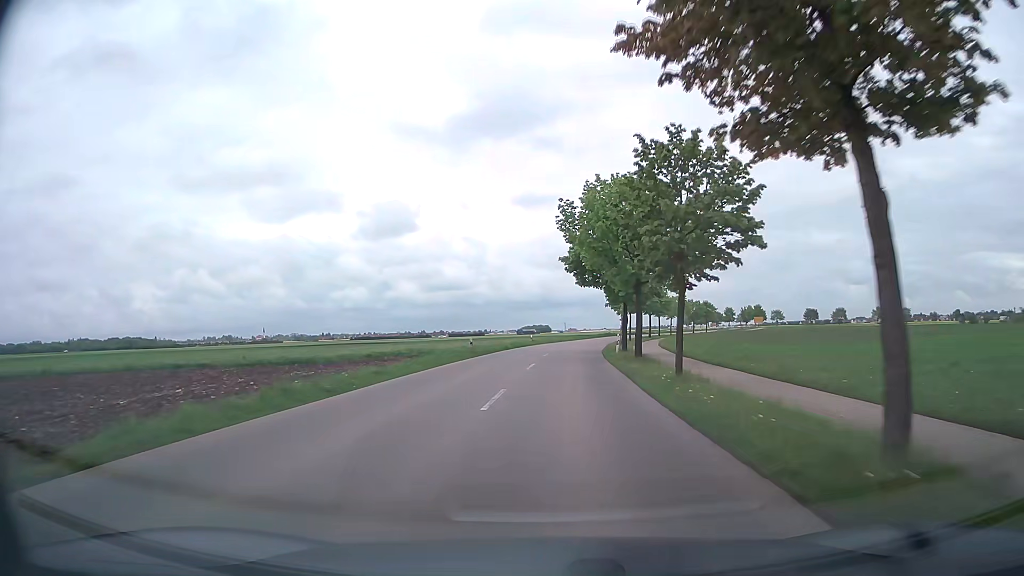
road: tertiary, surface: asphalt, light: Day
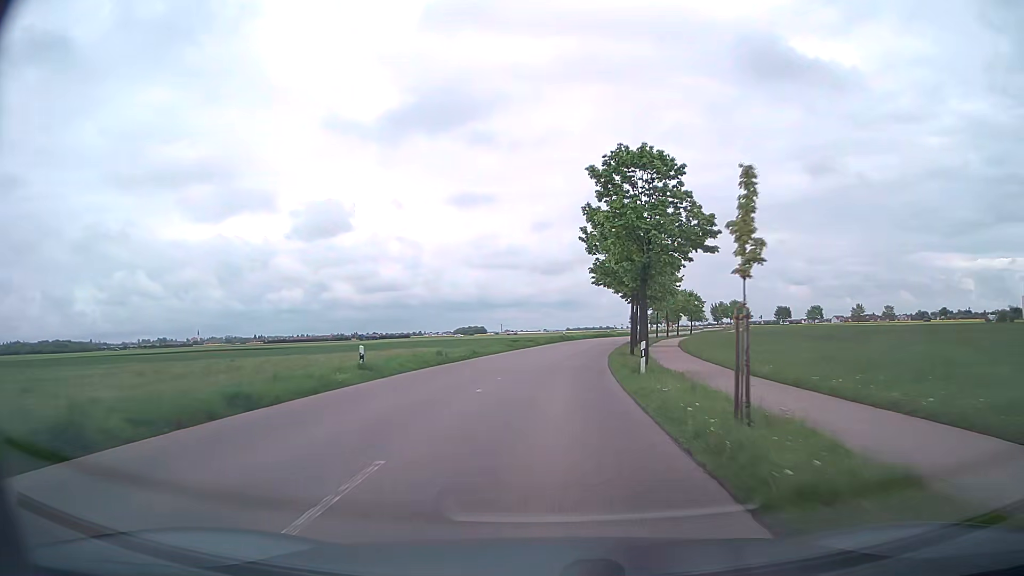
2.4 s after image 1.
(+2.3, +44.4) m; +5°
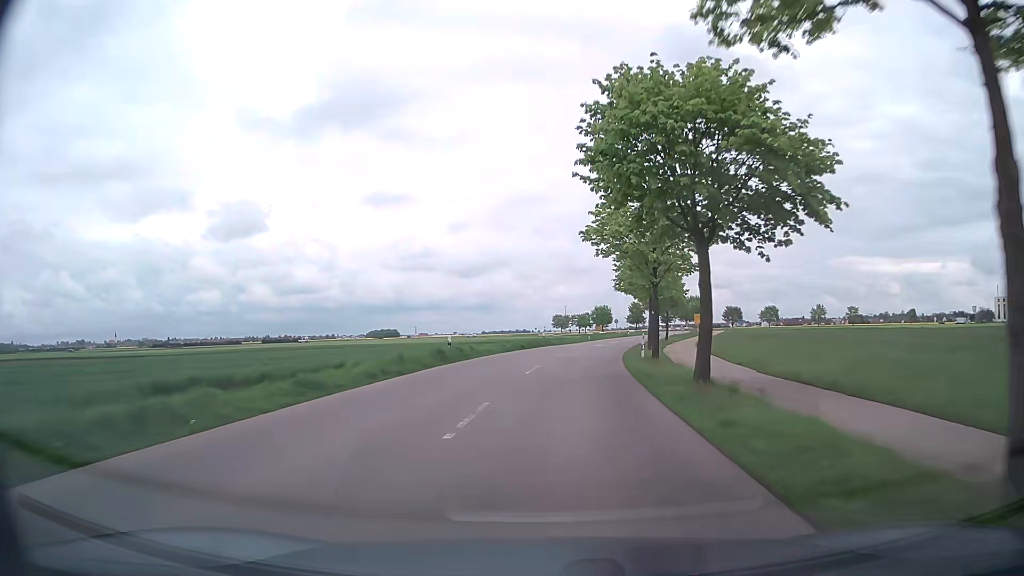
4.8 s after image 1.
(+2.4, +42.3) m; +7°
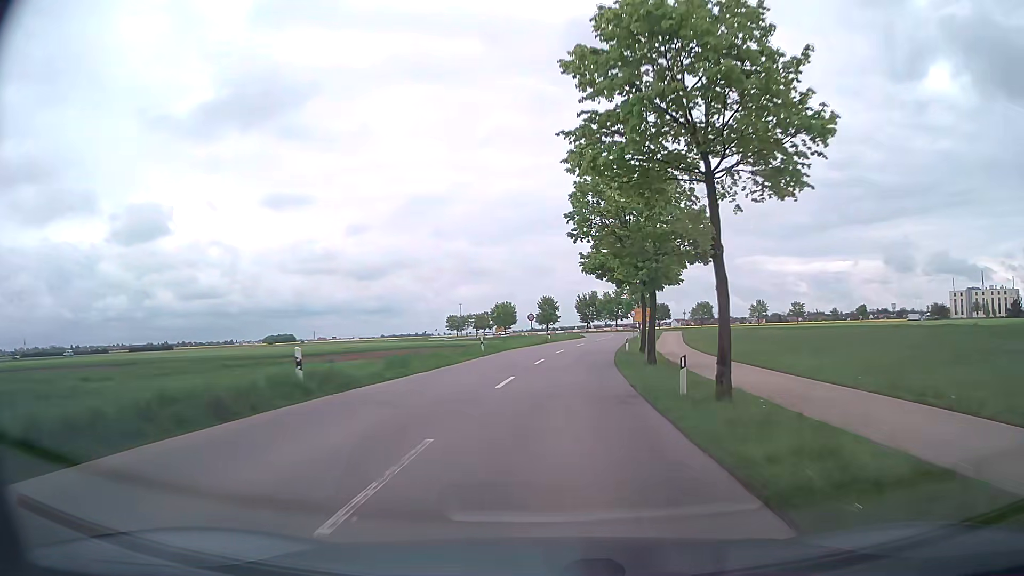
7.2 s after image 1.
(+2.8, +39.4) m; +8°
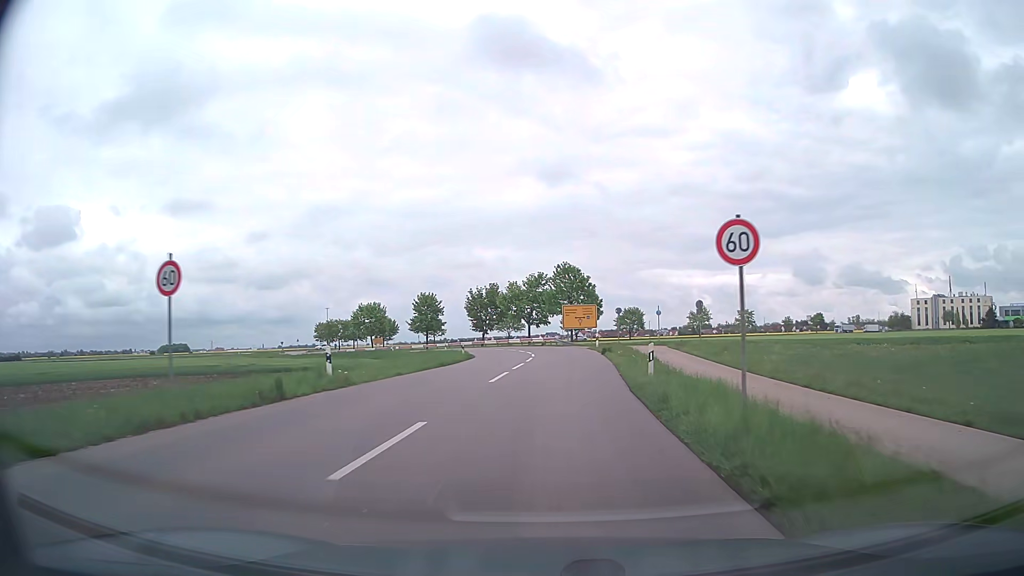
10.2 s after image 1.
(+3.5, +45.8) m; +9°
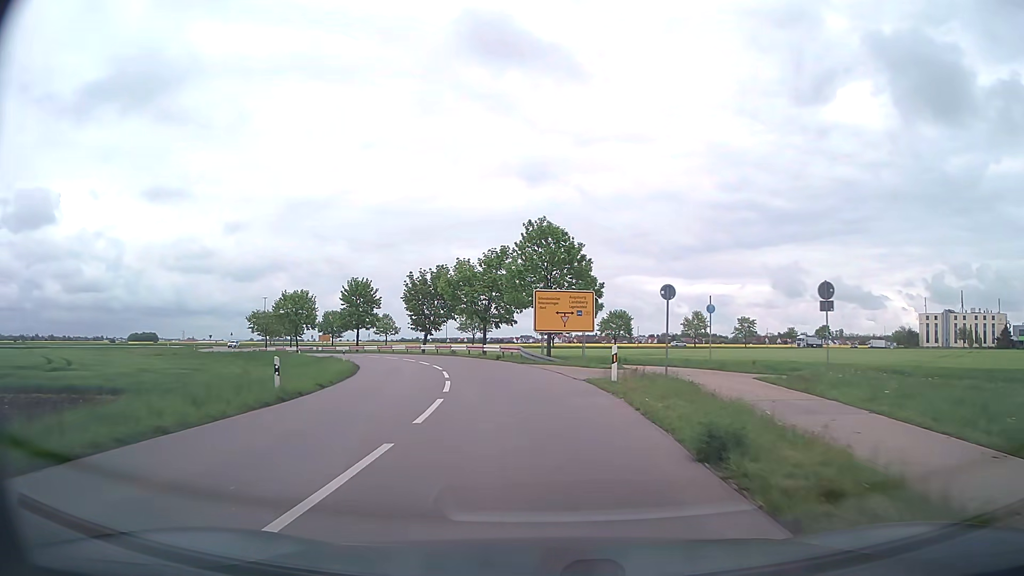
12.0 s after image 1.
(+0.8, +25.6) m; +2°
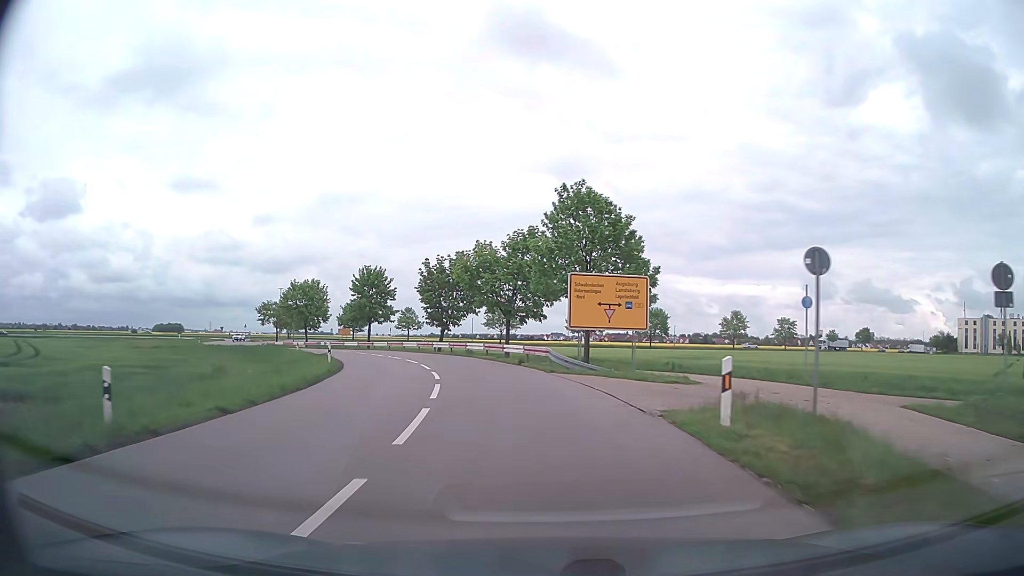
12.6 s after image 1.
(-0.2, +8.2) m; -2°
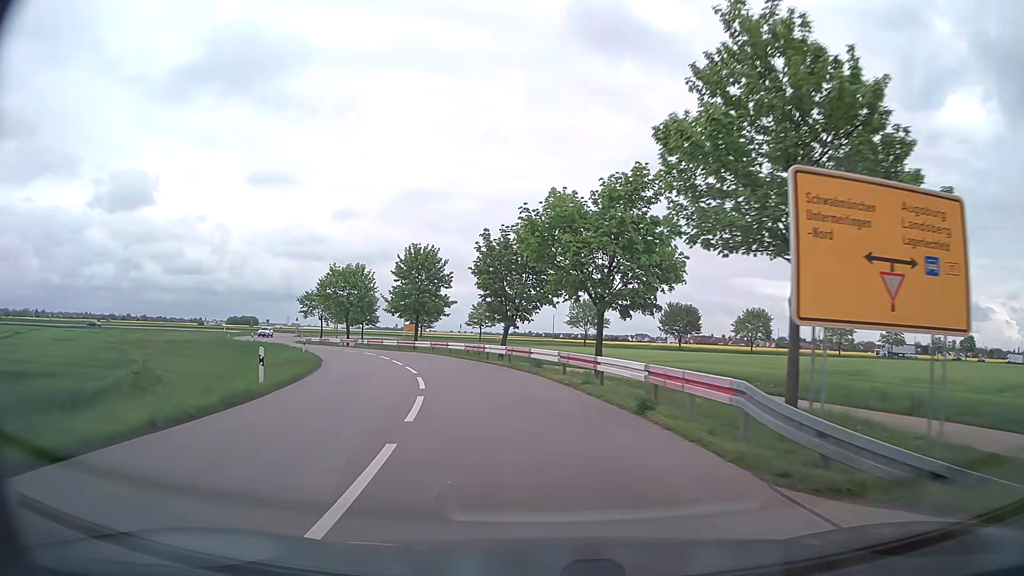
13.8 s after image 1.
(-1.1, +16.2) m; -7°
